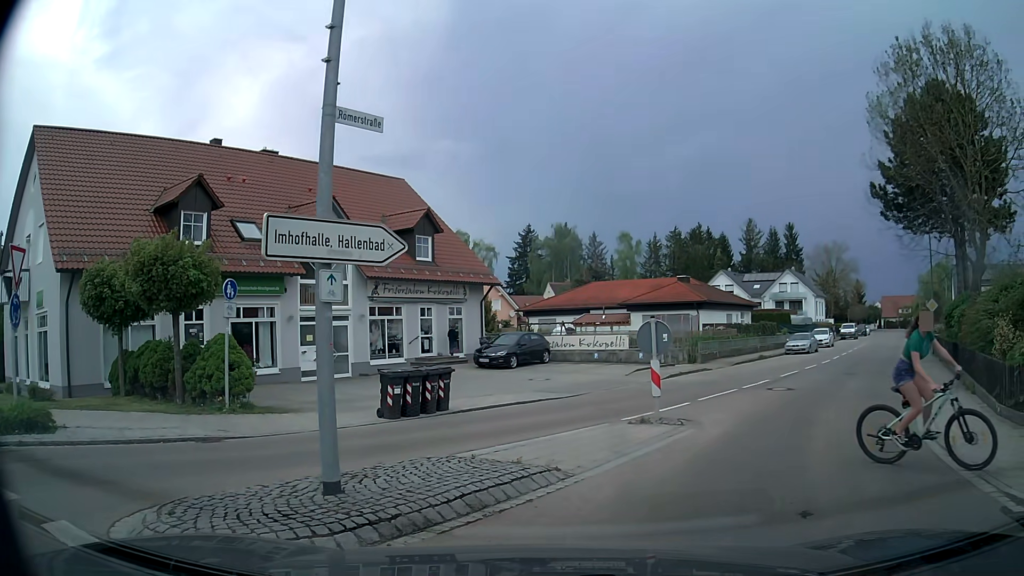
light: Day
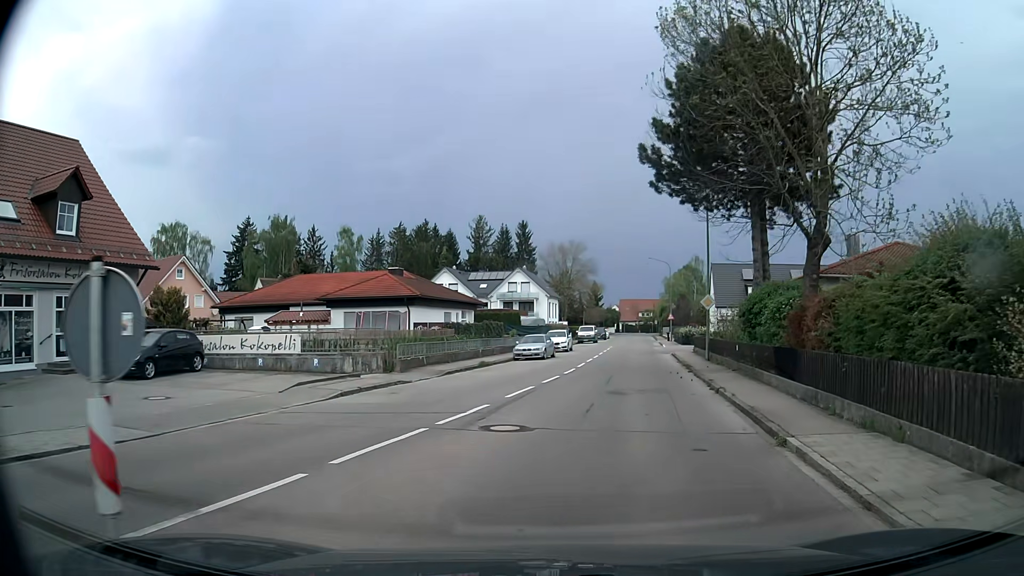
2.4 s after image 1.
(+2.0, +8.5) m; +22°
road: tertiary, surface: asphalt
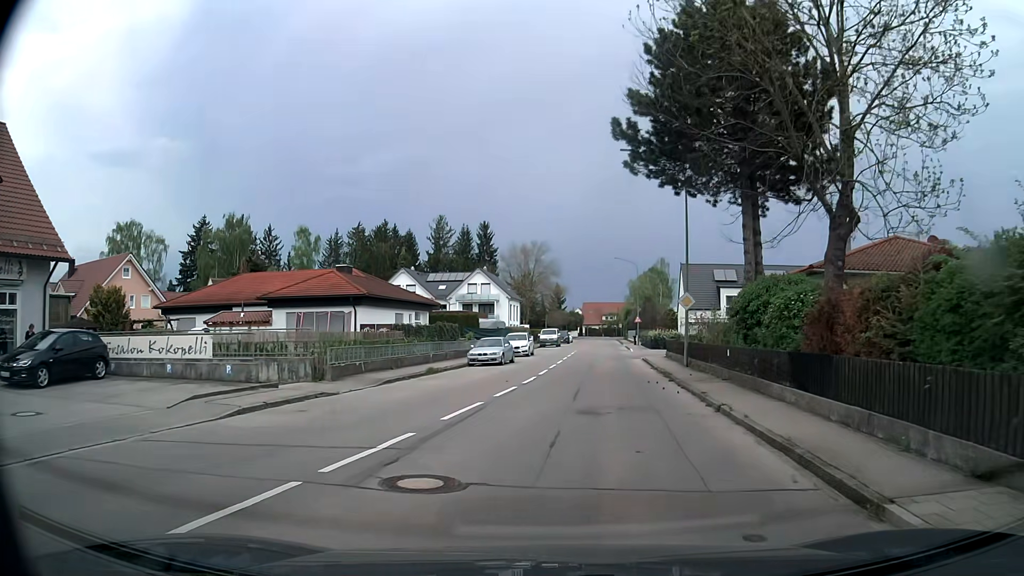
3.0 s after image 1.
(+0.1, +4.0) m; +3°
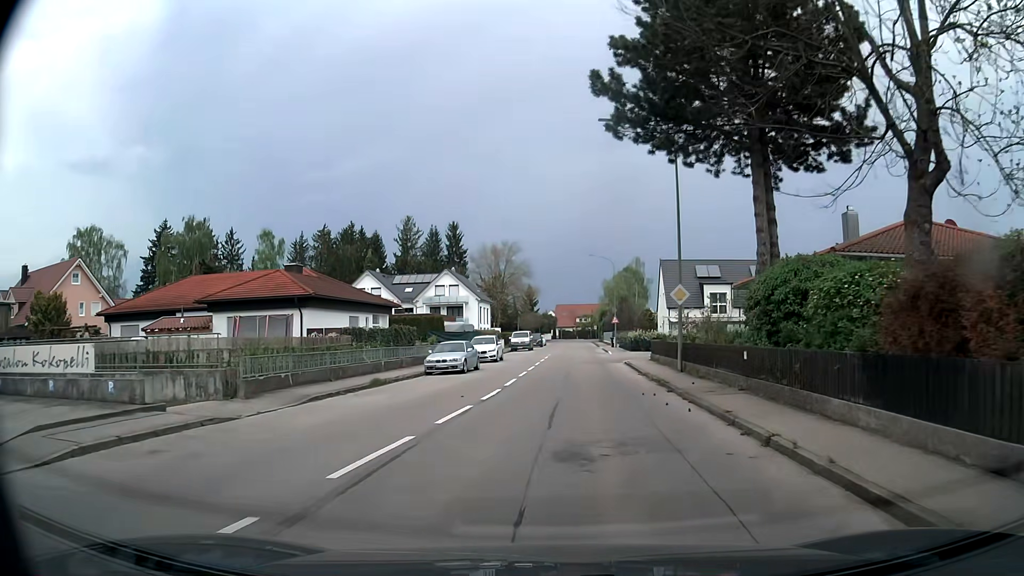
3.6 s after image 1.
(+0.1, +4.8) m; +2°
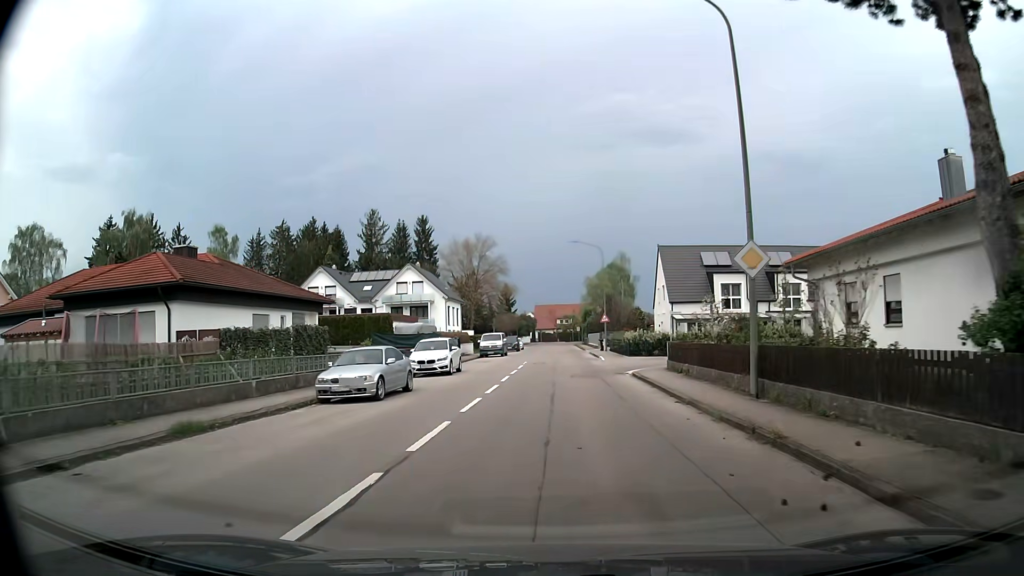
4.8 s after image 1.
(+0.1, +11.8) m; +2°
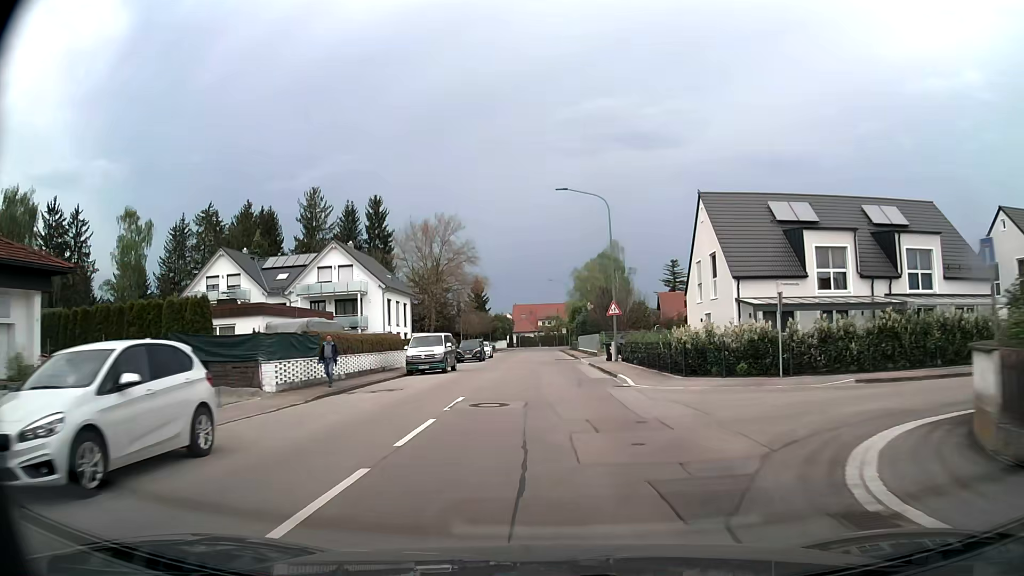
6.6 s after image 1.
(+0.2, +22.8) m; +1°
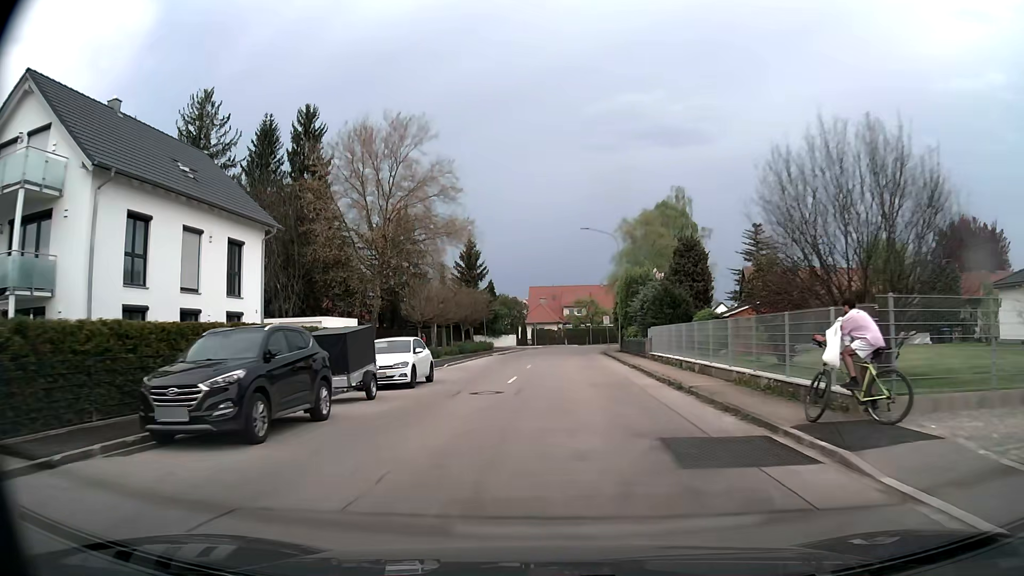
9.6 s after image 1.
(-0.7, +40.7) m; -2°
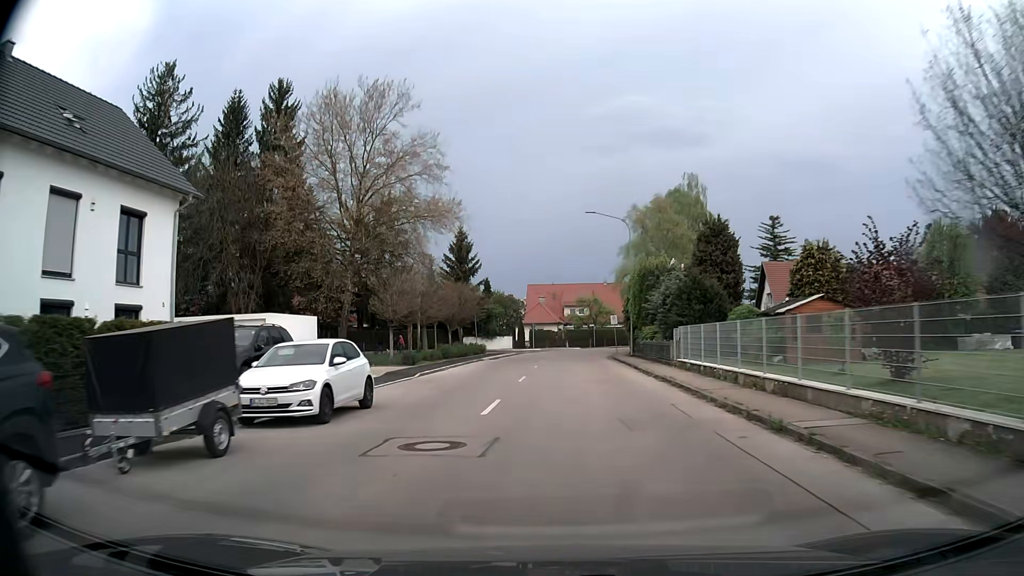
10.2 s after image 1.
(0.0, +7.6) m; 0°
